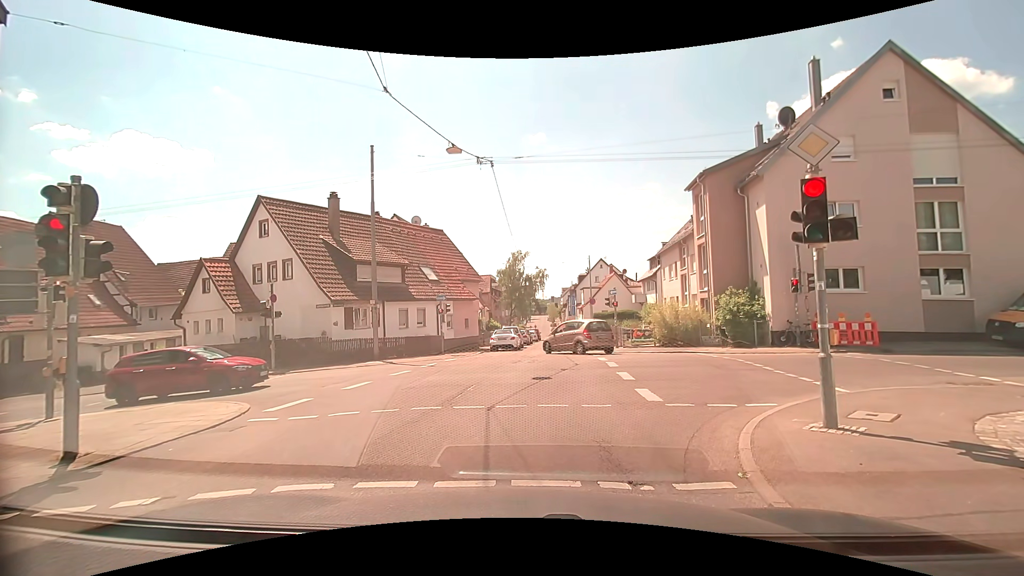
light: Day
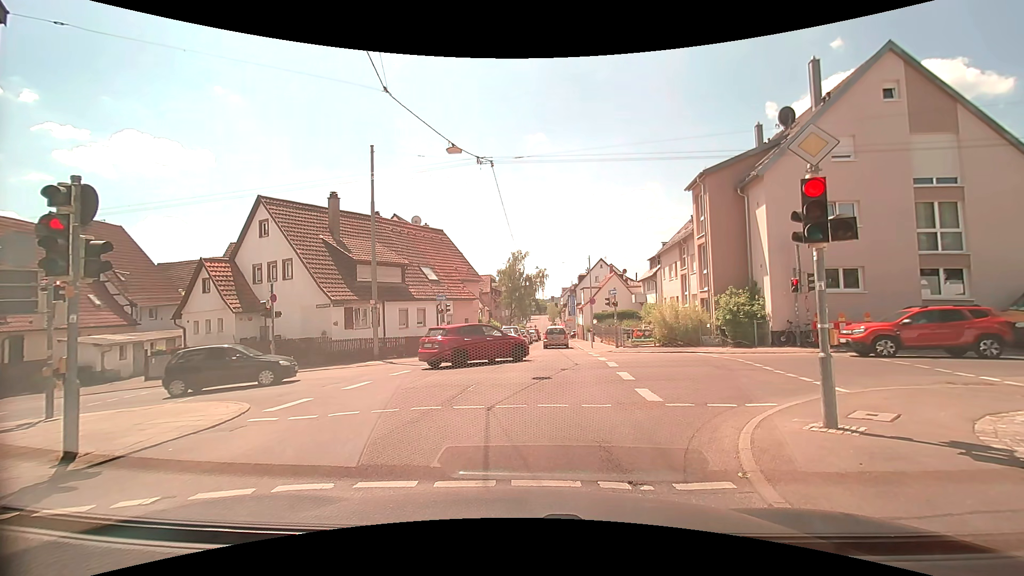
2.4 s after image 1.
(0.0, 0.0) m; 0°
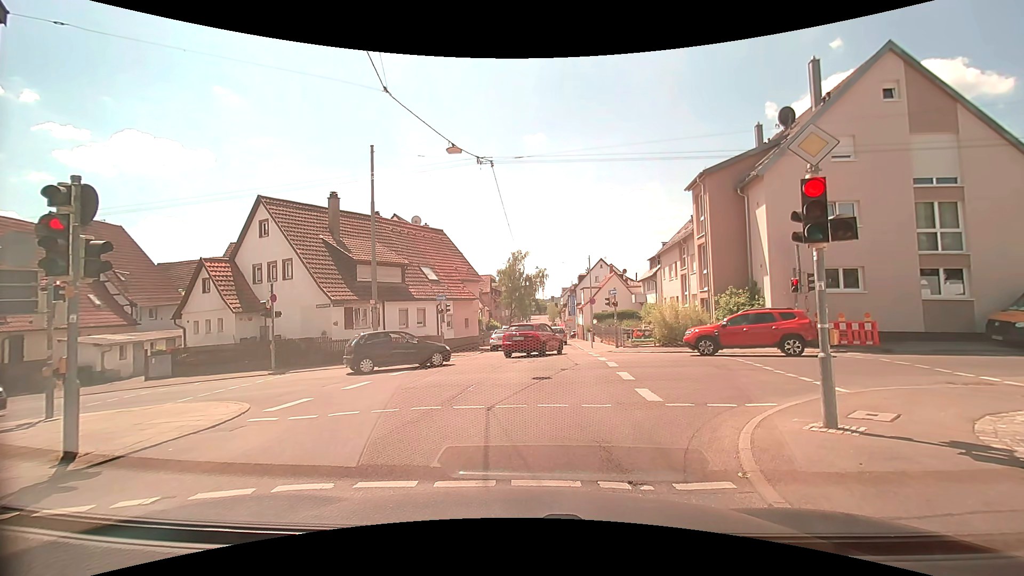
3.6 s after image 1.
(0.0, 0.0) m; 0°
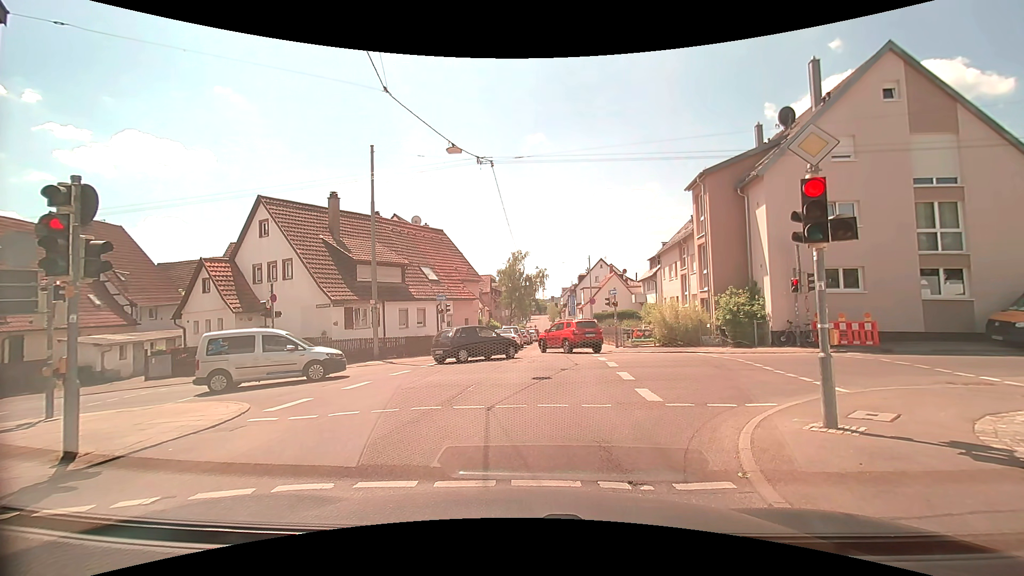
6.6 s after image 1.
(0.0, 0.0) m; 0°
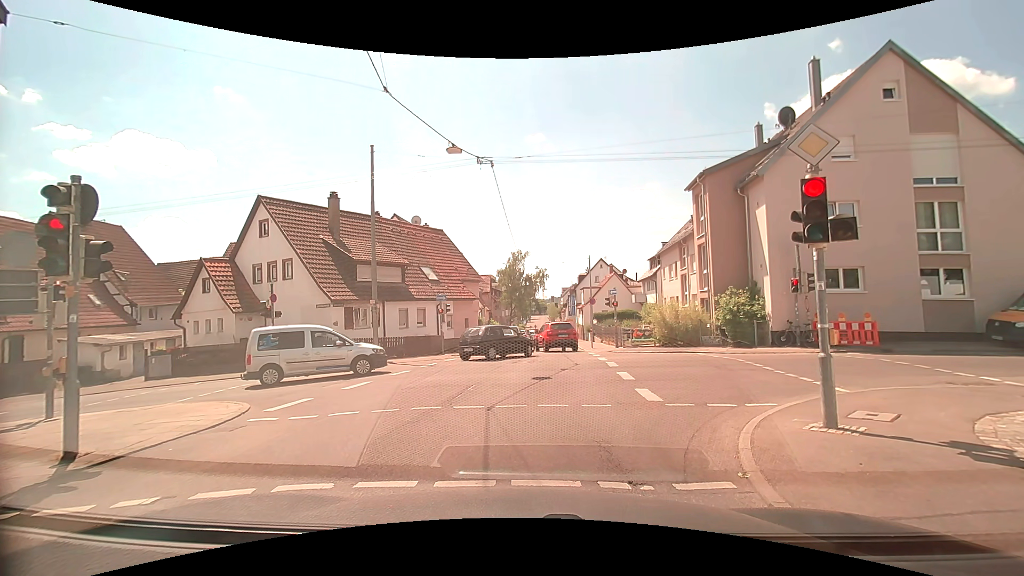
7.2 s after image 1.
(0.0, 0.0) m; 0°
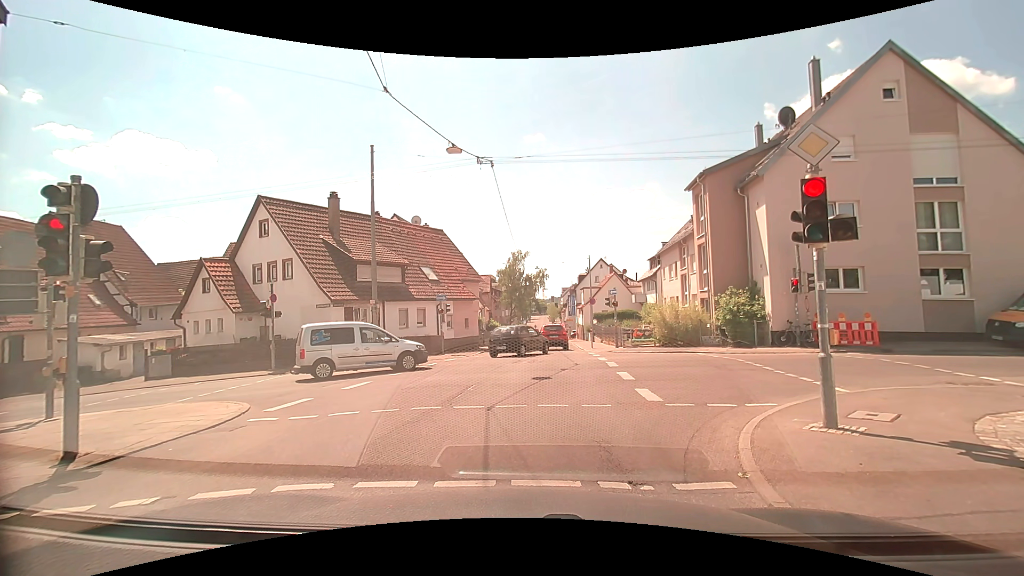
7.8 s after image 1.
(0.0, 0.0) m; 0°
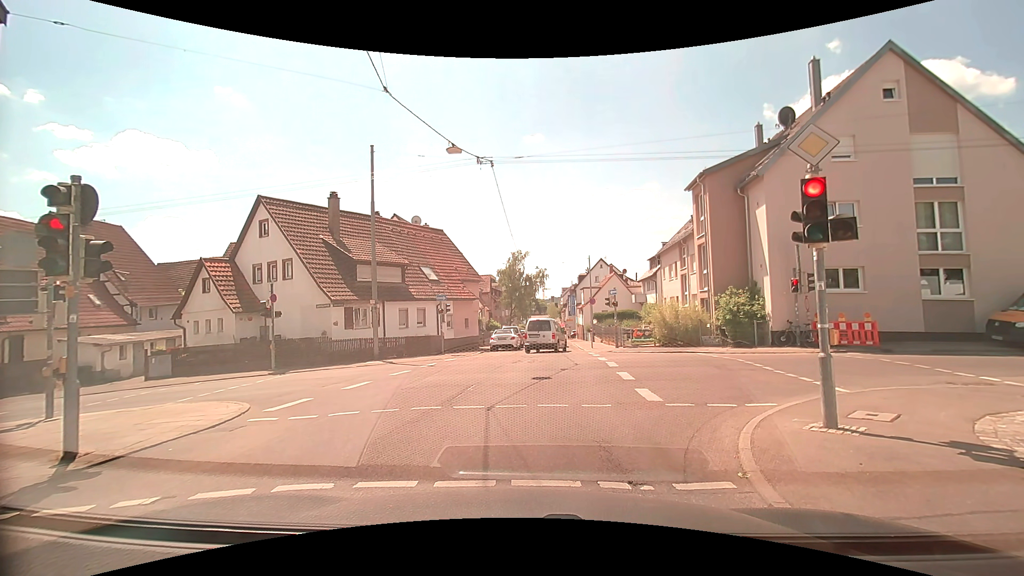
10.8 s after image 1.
(0.0, 0.0) m; 0°
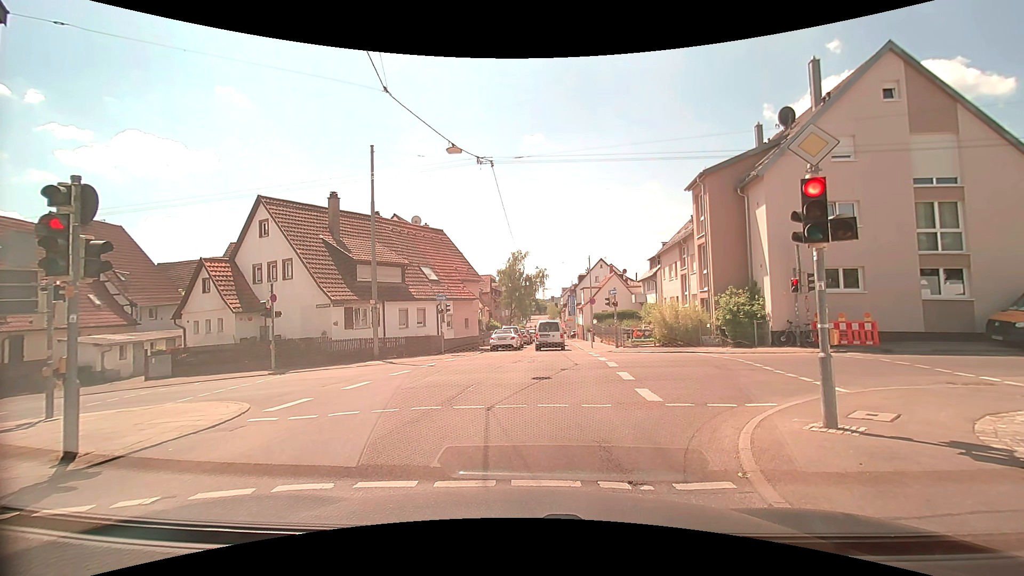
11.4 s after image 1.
(0.0, 0.0) m; 0°
